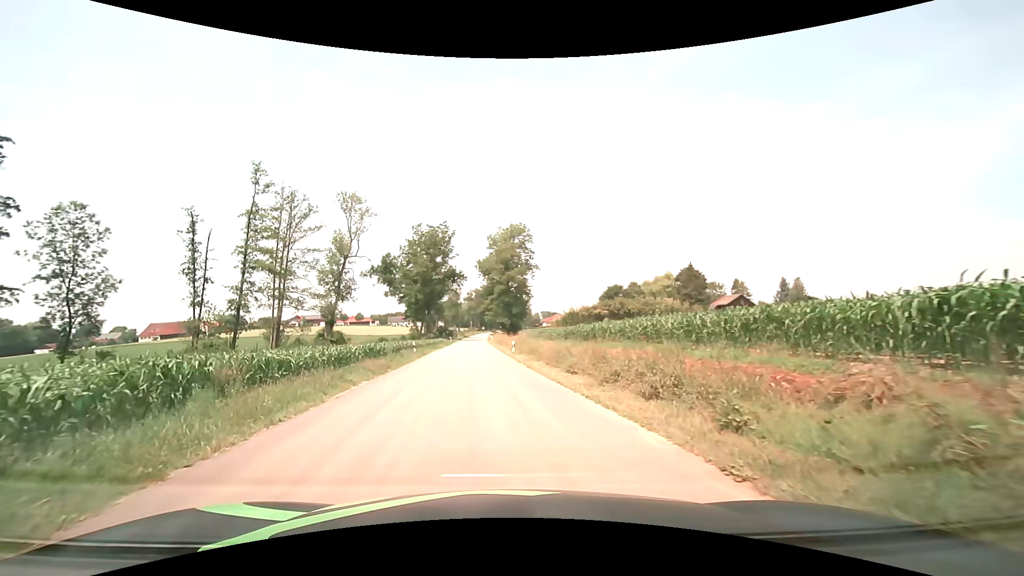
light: Day
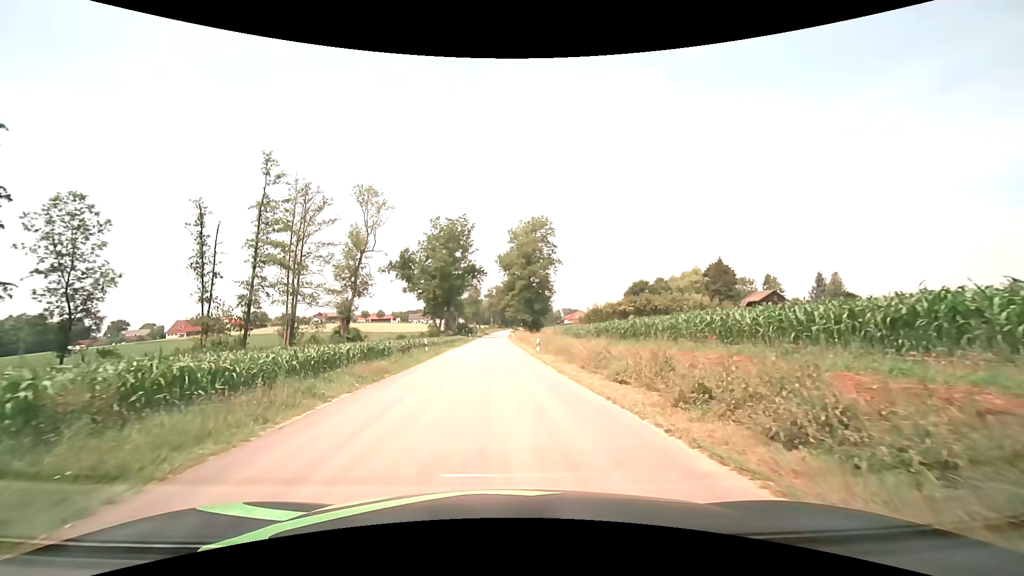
(-0.1, +4.2) m; -3°
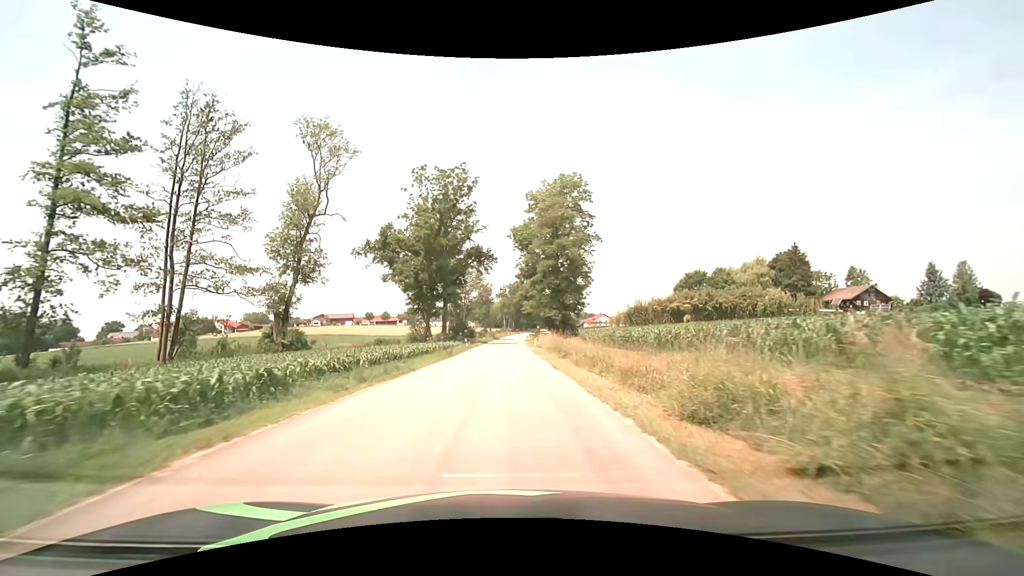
(-0.5, +31.6) m; -2°
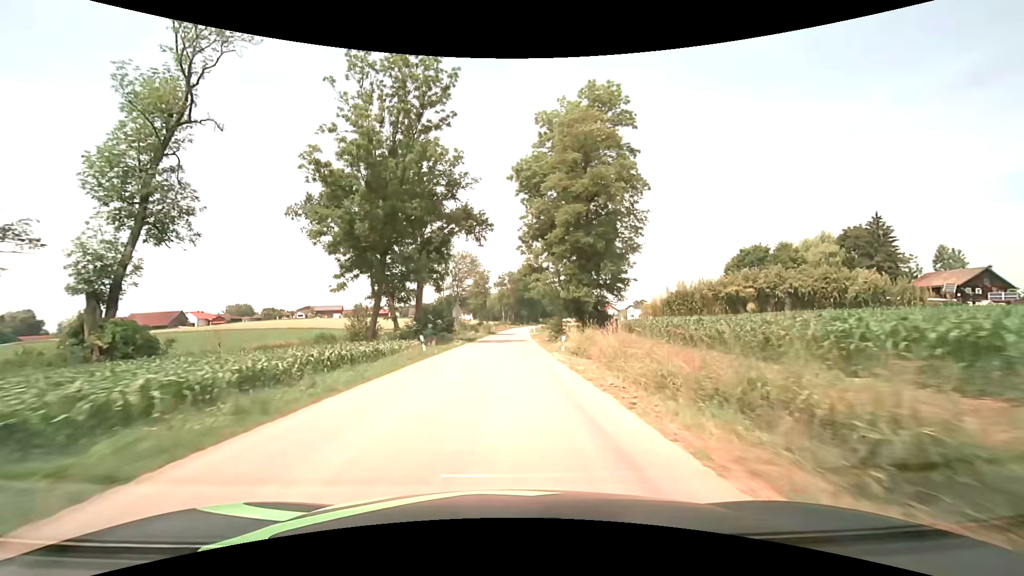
(0.0, +26.5) m; 0°
(0, +10) (0, +20) (0, +30) (+1, +40) (+1, +50) (+1, +60) (+1, +70) (+2, +80) (+2, +90) (+2, +100) m
